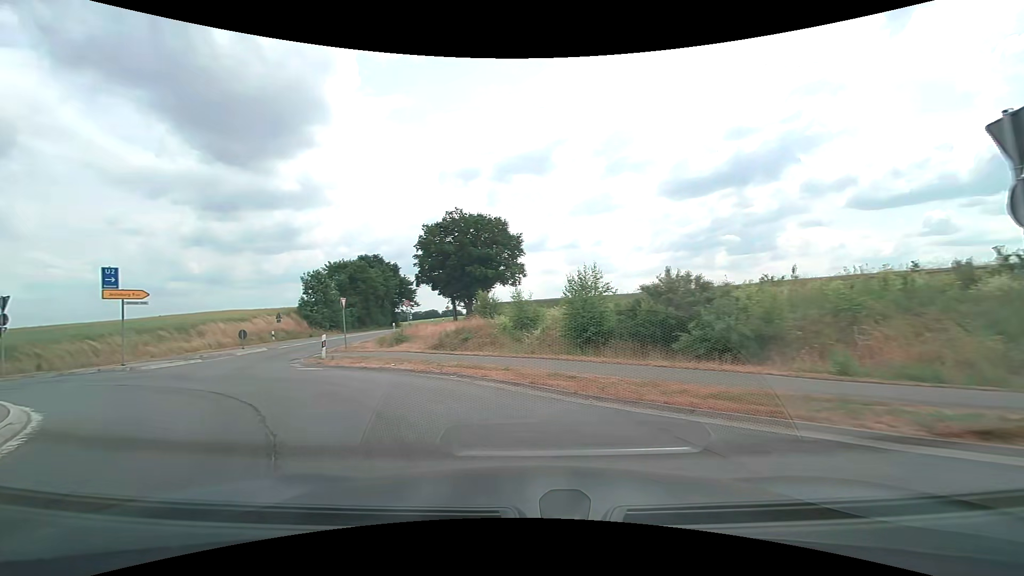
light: Day
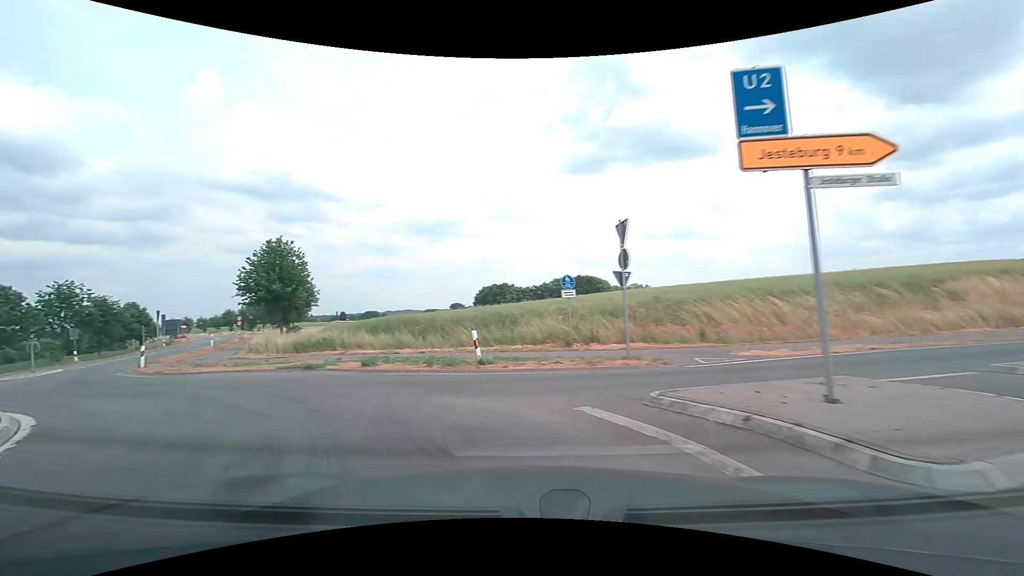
(-10.9, +16.2) m; -70°
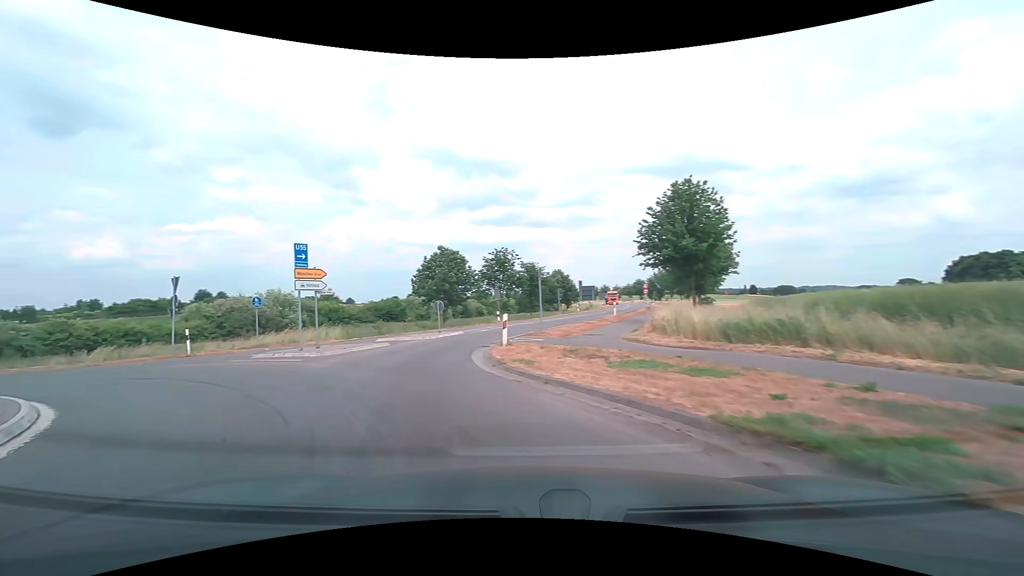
(-4.9, +11.9) m; -44°
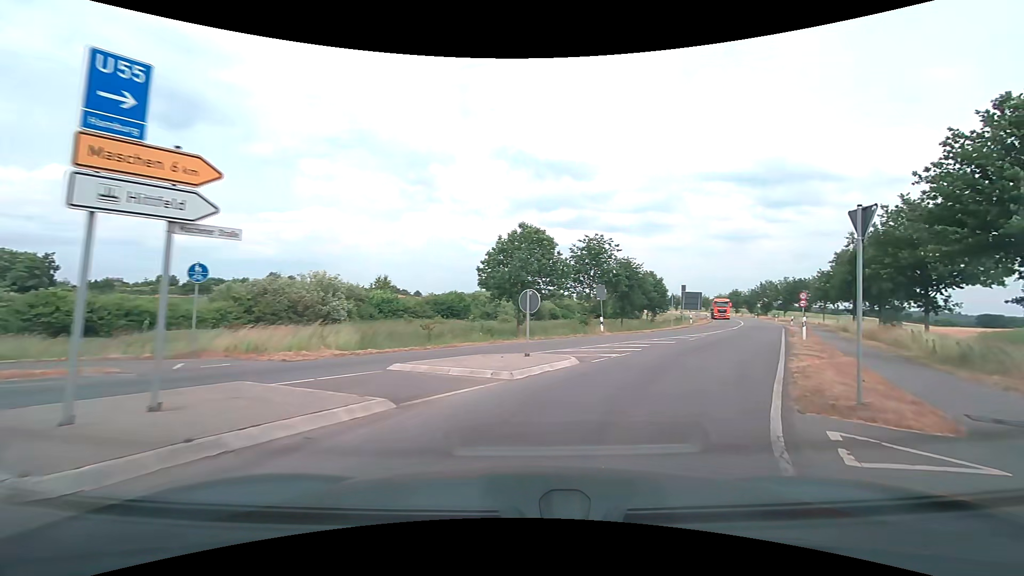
(-3.0, +13.8) m; -9°
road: secondary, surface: asphalt
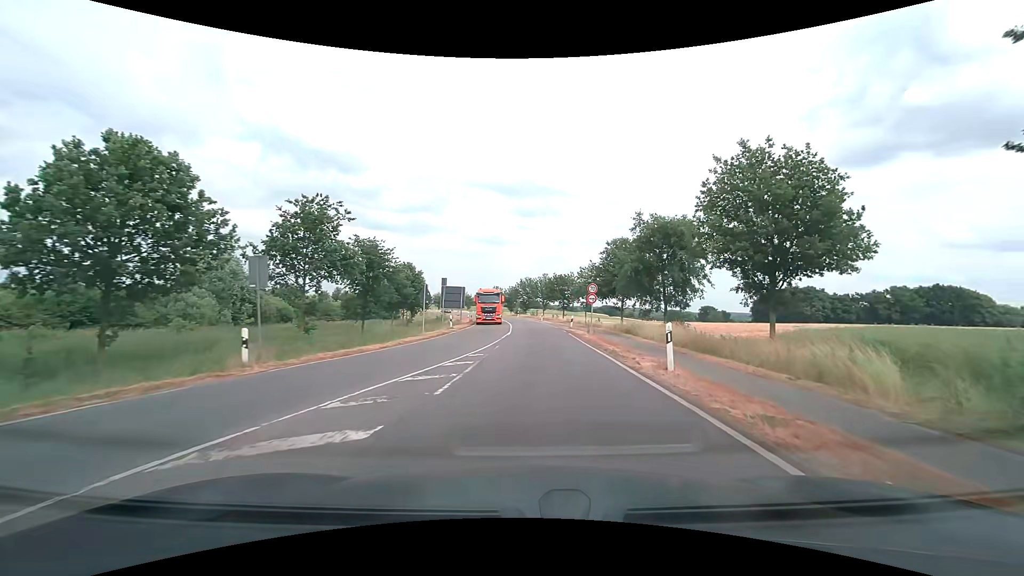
(+4.6, +15.9) m; +26°
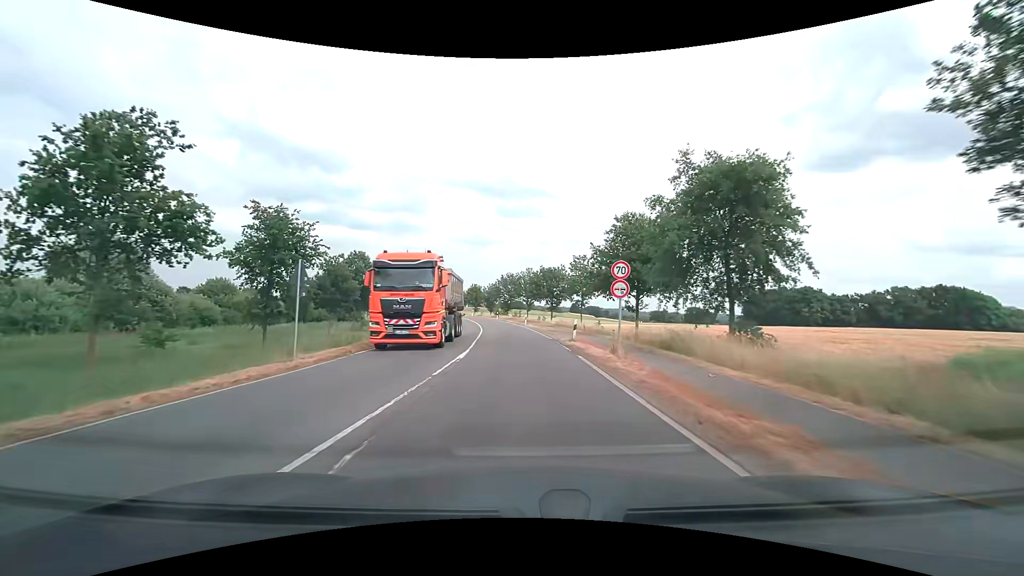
(+0.5, +14.5) m; +2°
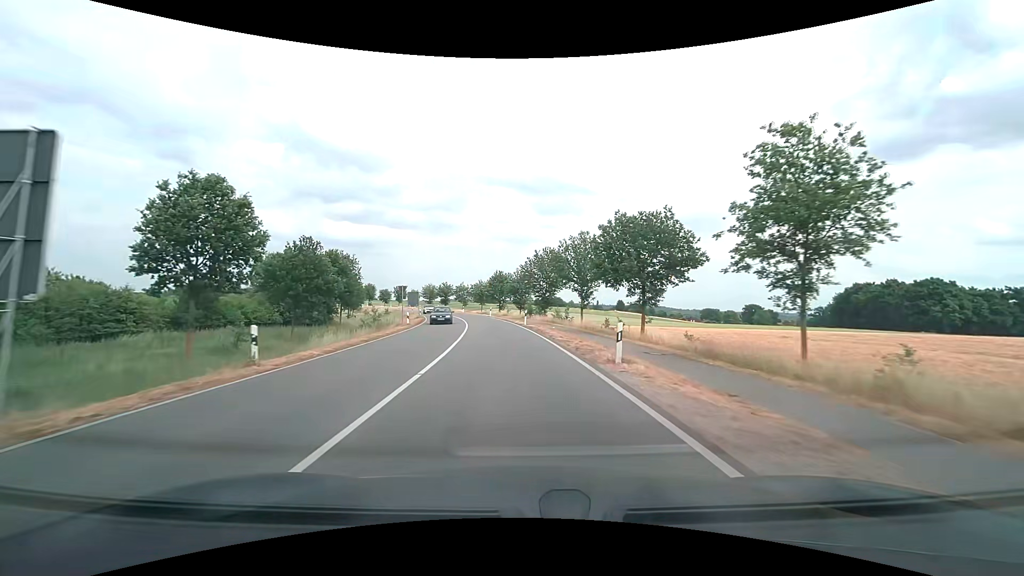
(-1.0, +36.4) m; -4°
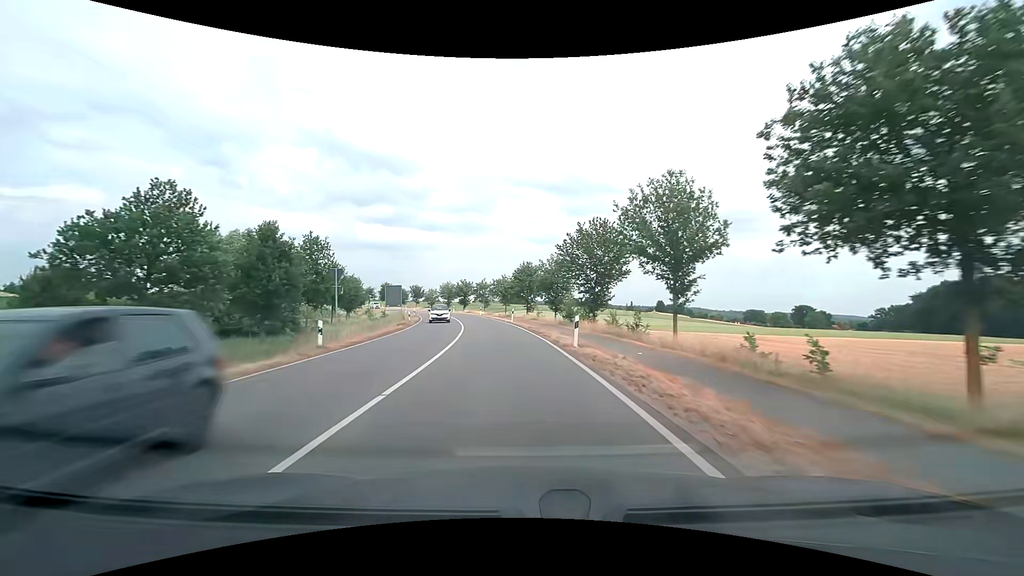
(-0.6, +20.3) m; -3°
(0, +10) (-1, +20) (-2, +30) (-3, +40) (-5, +50) (-6, +60) (-9, +69) (-11, +79) (-14, +88) (-18, +98) m
